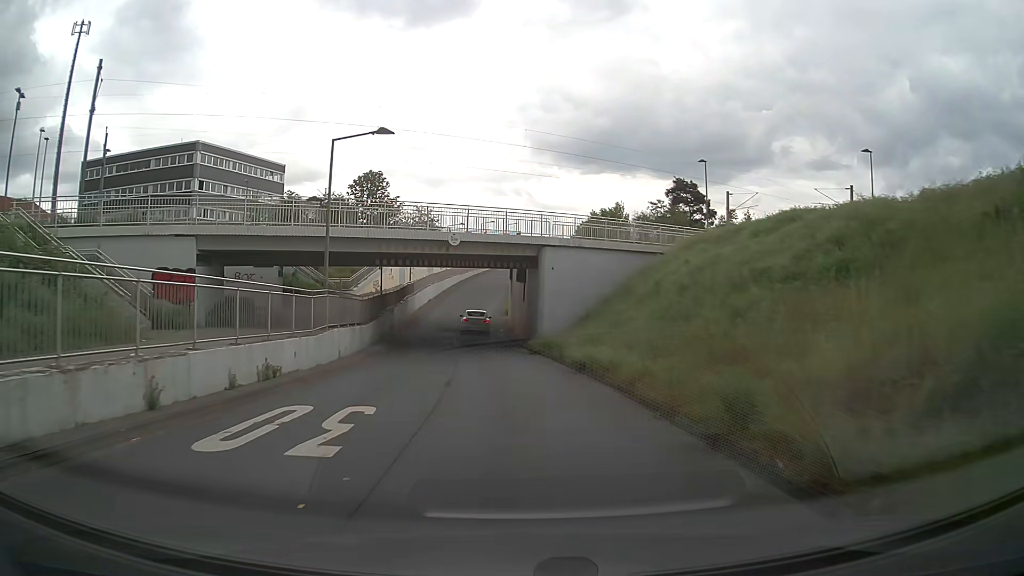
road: residential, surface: asphalt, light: Day
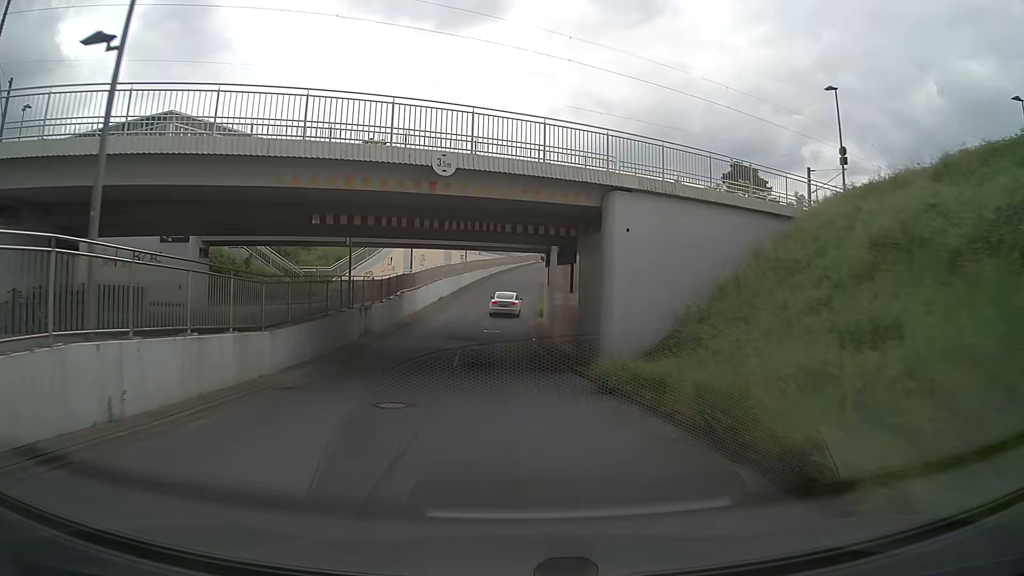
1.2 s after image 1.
(-0.3, +14.5) m; -2°
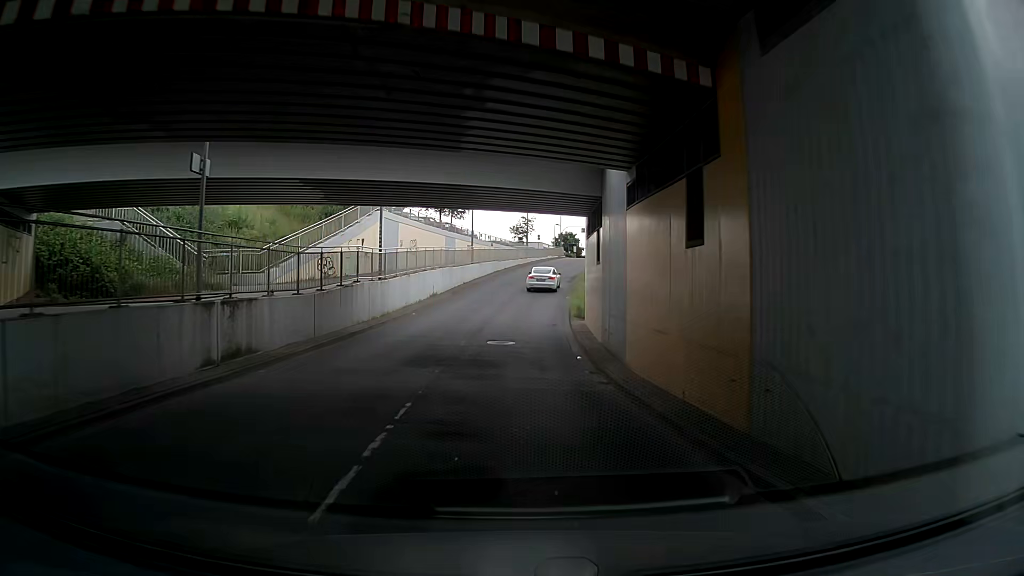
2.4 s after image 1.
(-0.2, +14.6) m; -1°
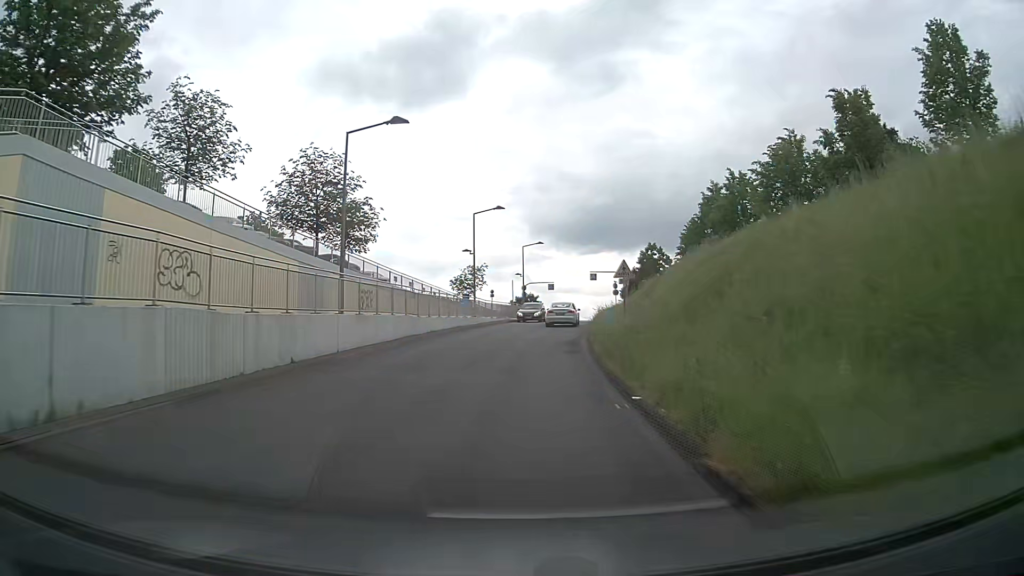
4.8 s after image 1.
(0.0, +28.8) m; +4°
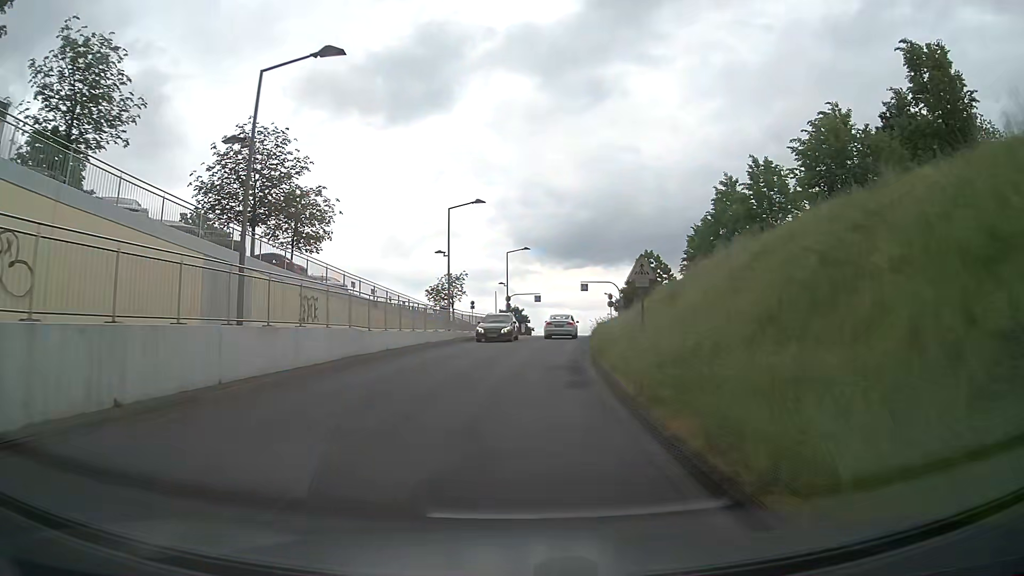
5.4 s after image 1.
(+0.1, +7.0) m; +1°
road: unclassified
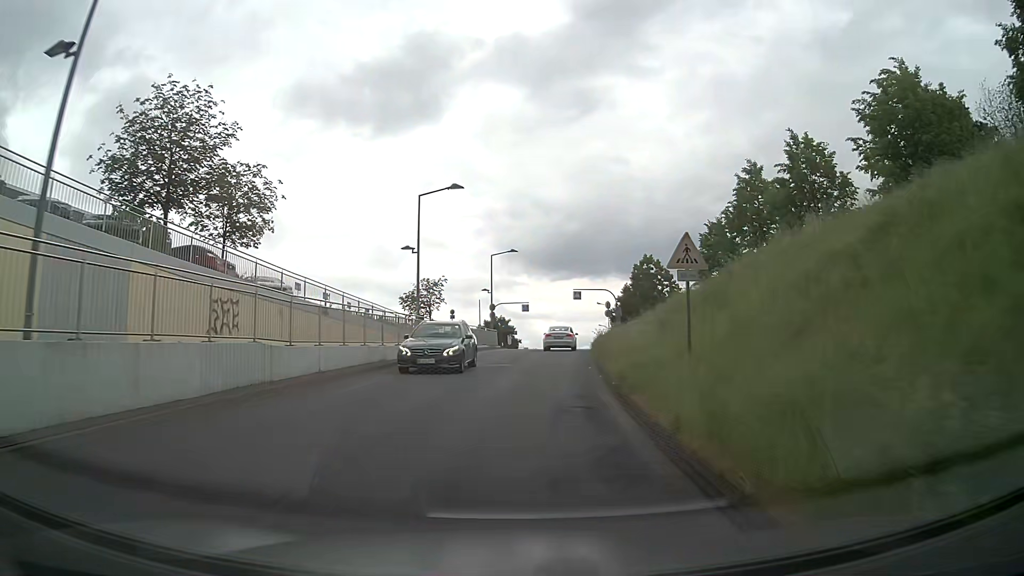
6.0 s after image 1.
(0.0, +6.8) m; 0°
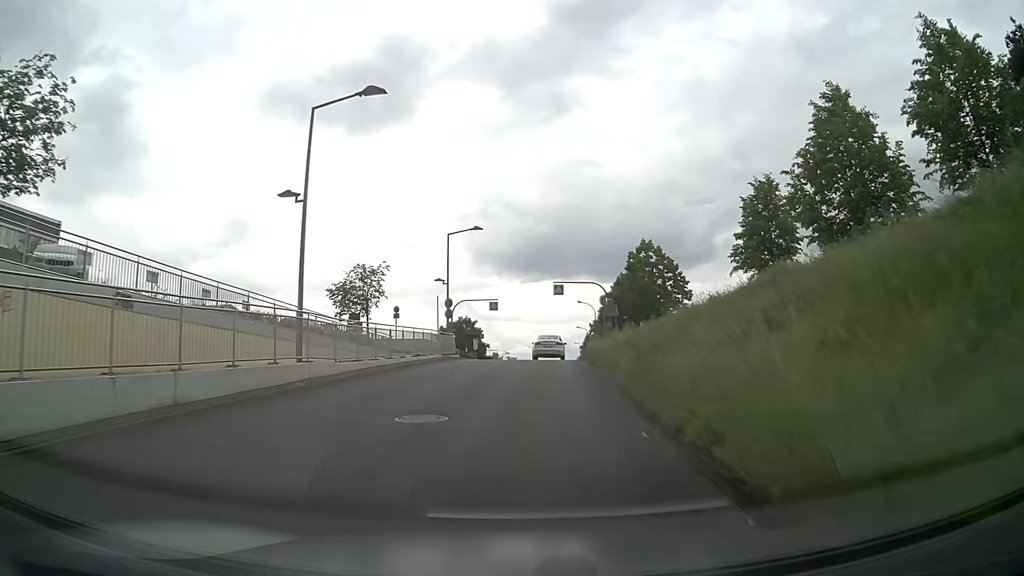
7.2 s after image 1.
(+0.3, +13.1) m; +3°
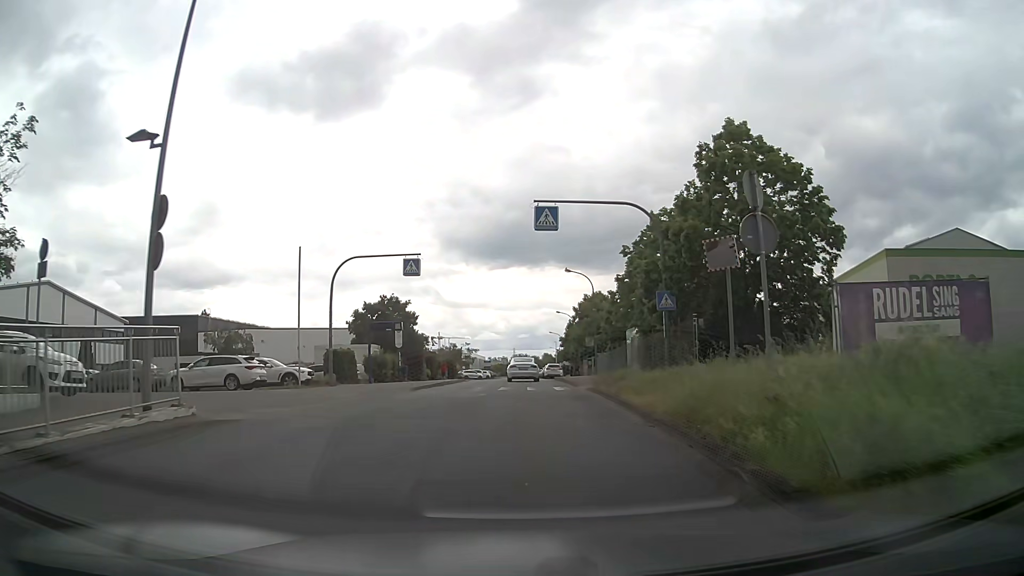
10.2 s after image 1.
(+0.8, +29.7) m; +2°
(0, +10) (0, +20) (0, +30) (+1, +40) (0, +50) (0, +60) (0, +70) (0, +80) (0, +90) (0, +100) m
